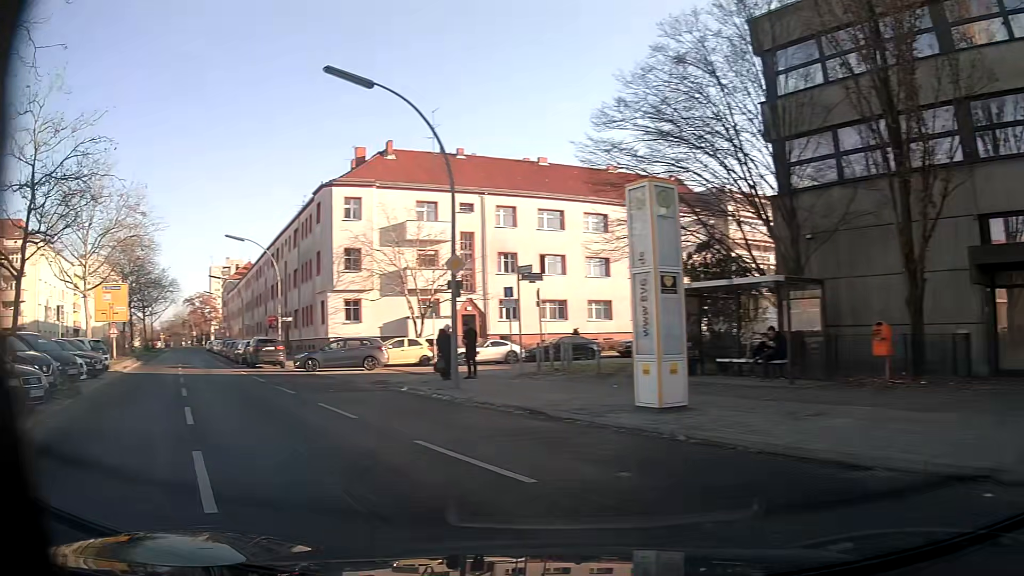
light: Day
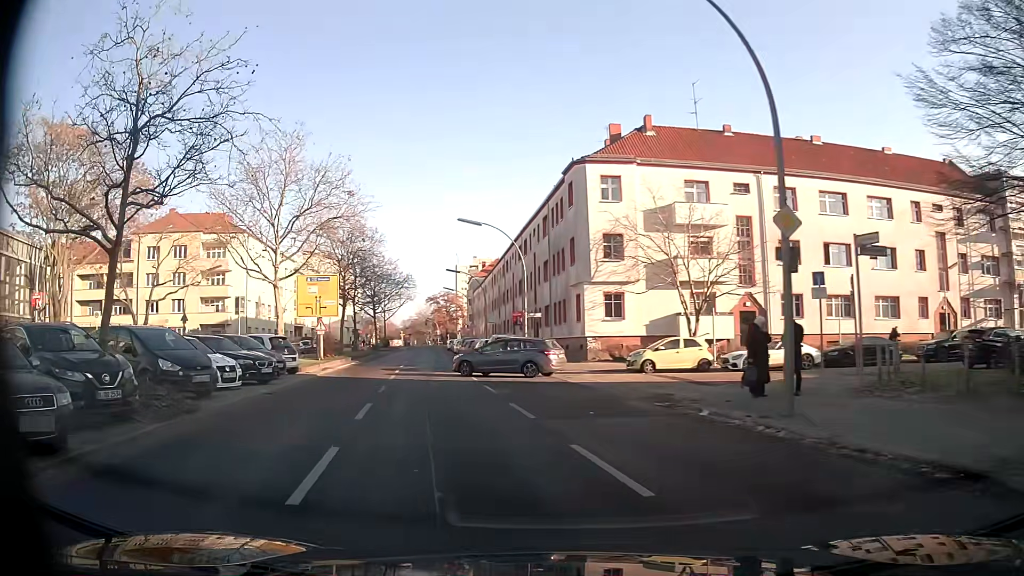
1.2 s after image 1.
(-1.5, +6.2) m; -21°
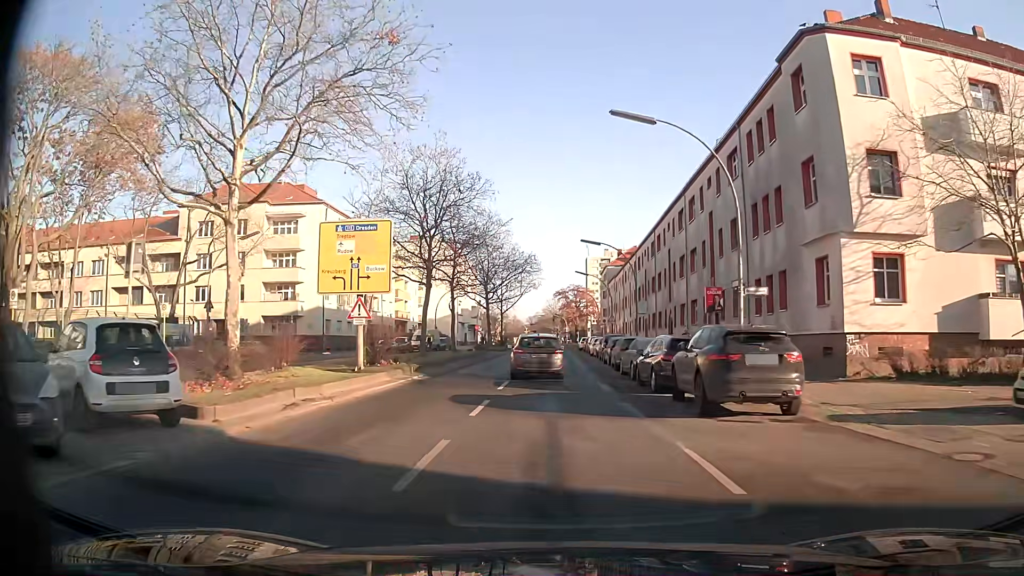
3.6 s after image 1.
(-3.1, +17.9) m; -12°
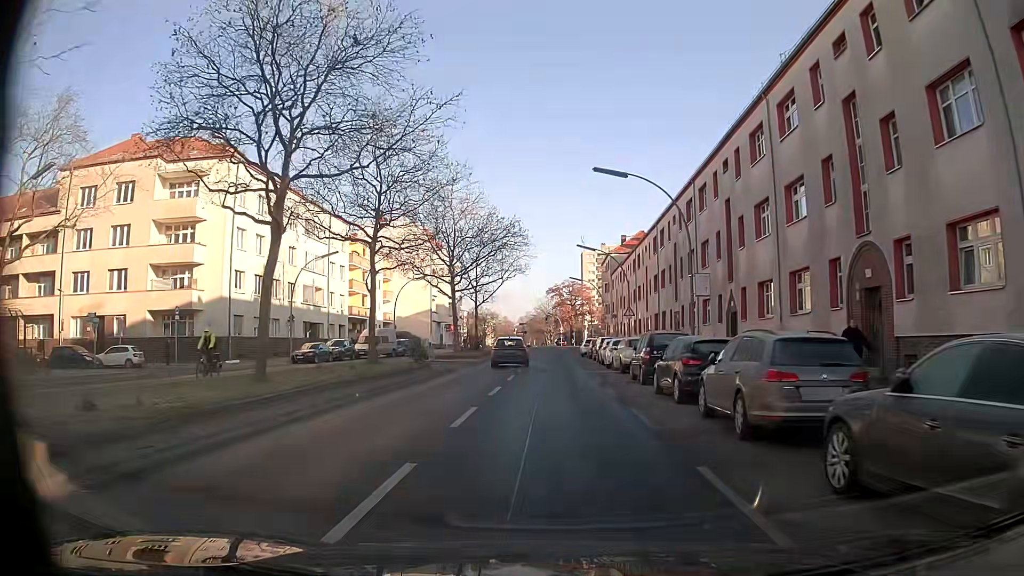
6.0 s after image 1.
(+0.1, +19.8) m; 0°
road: secondary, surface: asphalt
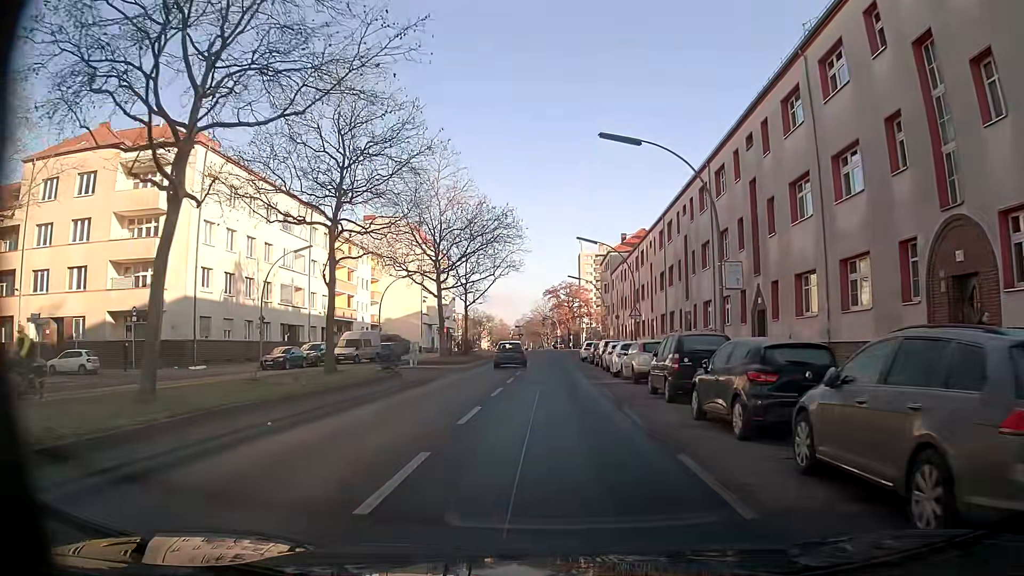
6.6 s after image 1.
(+0.1, +5.0) m; +1°
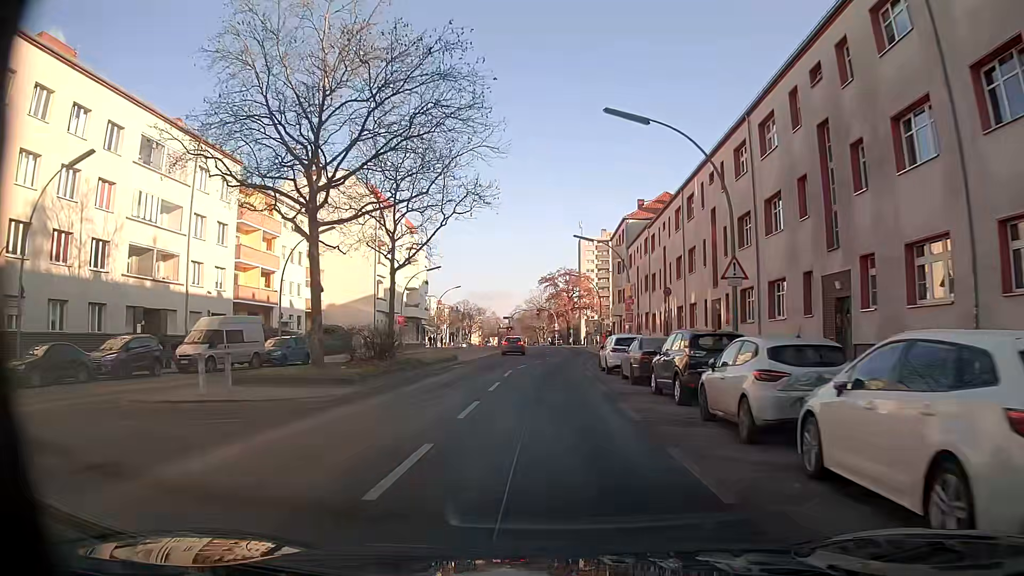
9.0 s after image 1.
(-0.1, +24.0) m; 0°
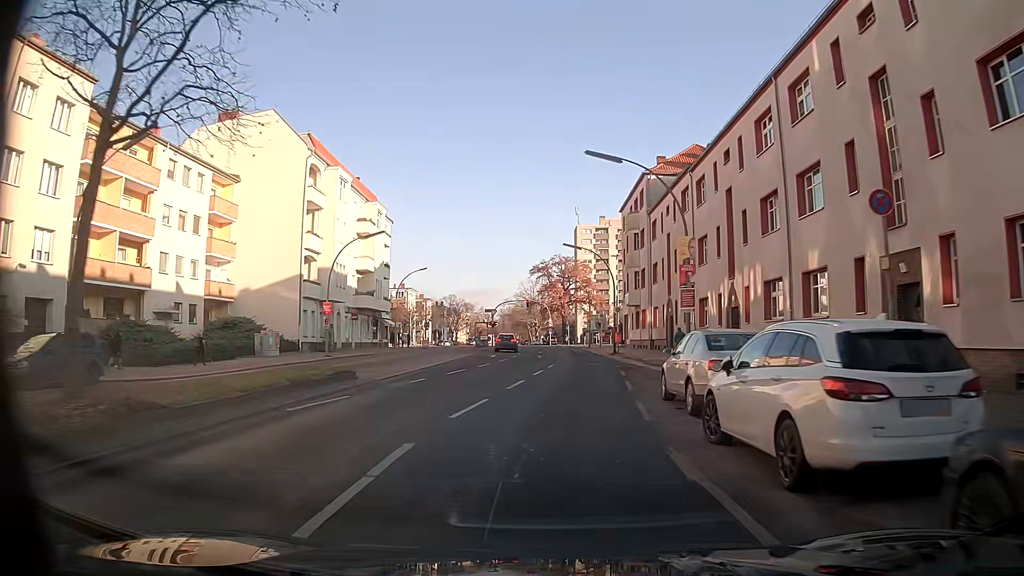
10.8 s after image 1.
(0.0, +20.0) m; 0°
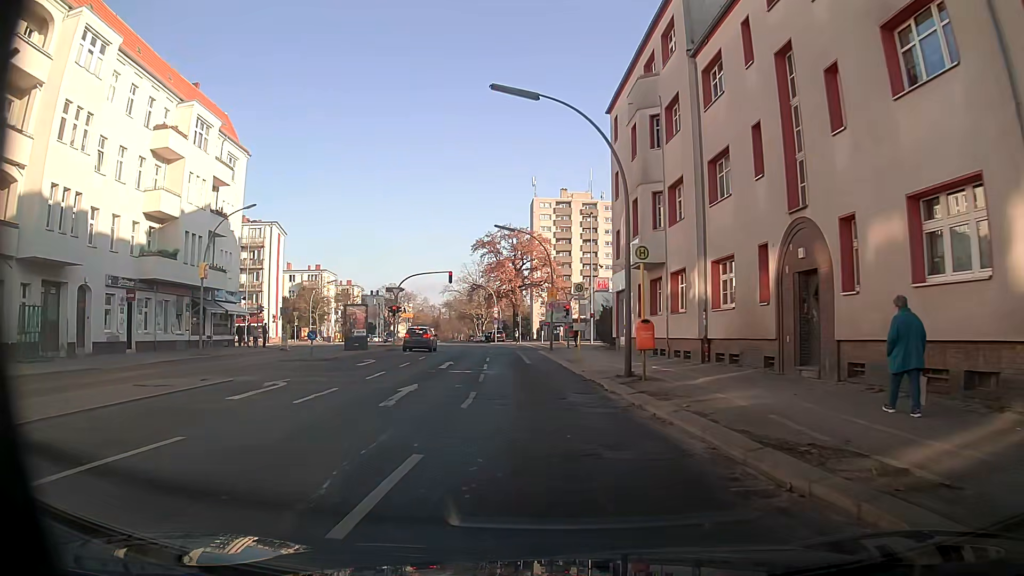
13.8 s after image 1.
(+1.5, +30.8) m; +3°
